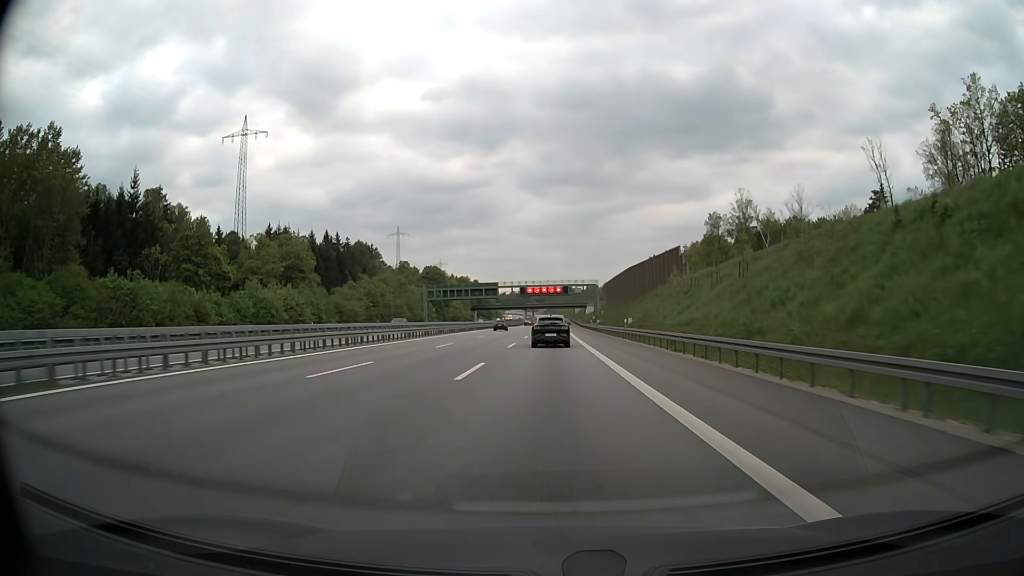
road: motorway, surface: asphalt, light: Day
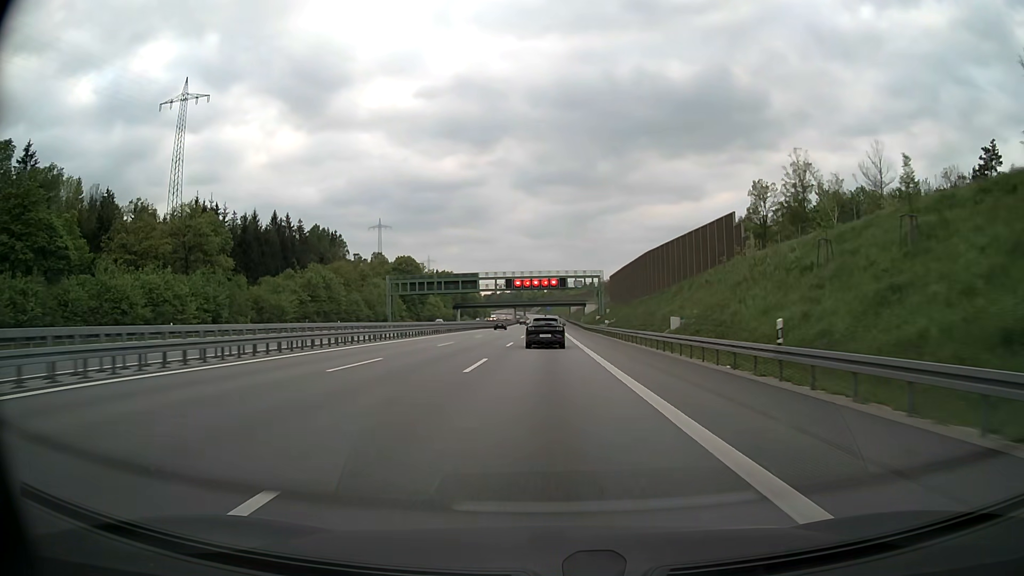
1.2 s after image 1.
(+0.2, +34.5) m; +1°
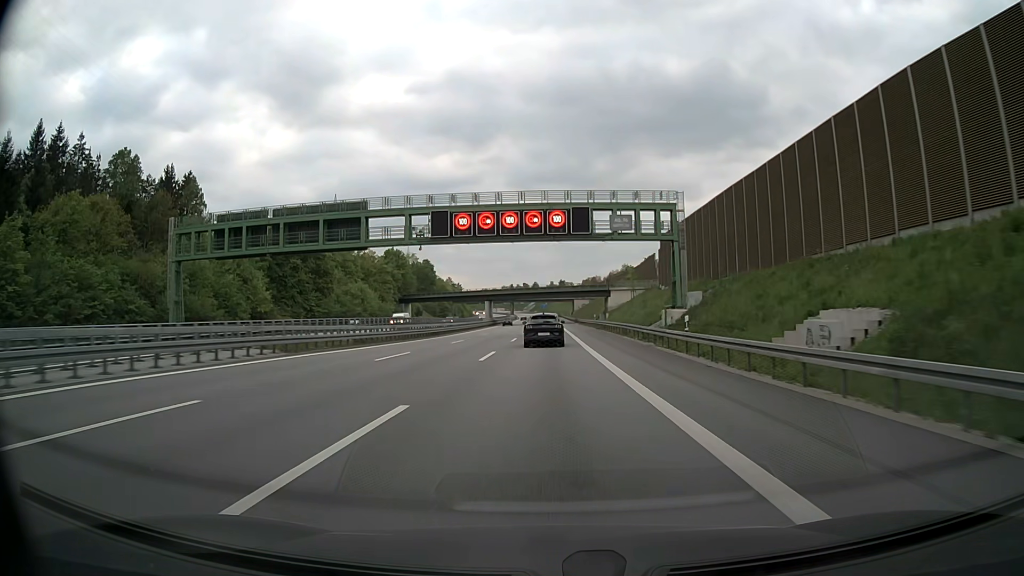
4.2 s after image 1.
(+0.1, +85.8) m; 0°
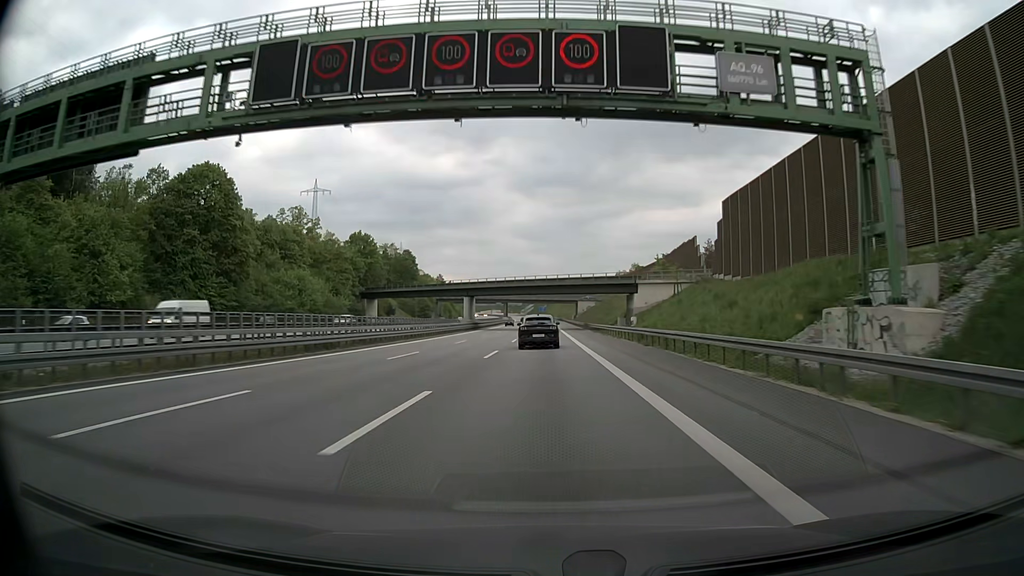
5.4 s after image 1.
(+0.1, +34.2) m; 0°
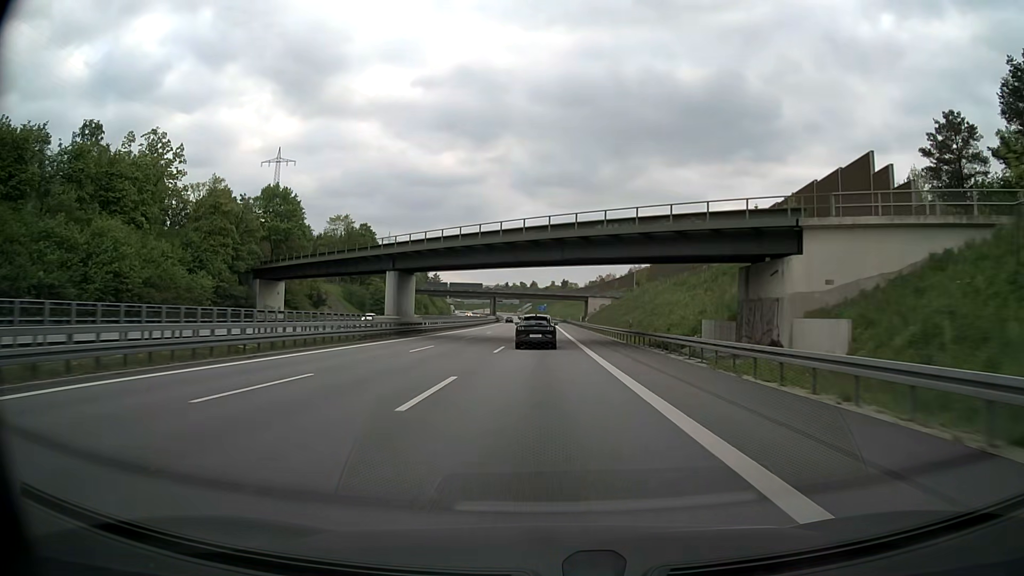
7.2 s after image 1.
(0.0, +51.0) m; 0°
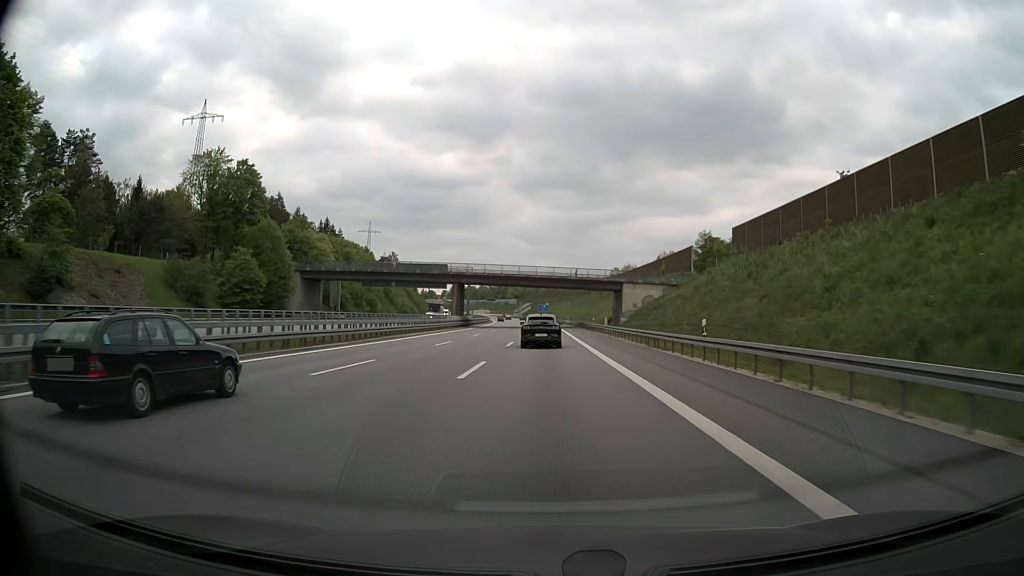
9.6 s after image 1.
(-0.2, +67.4) m; 0°
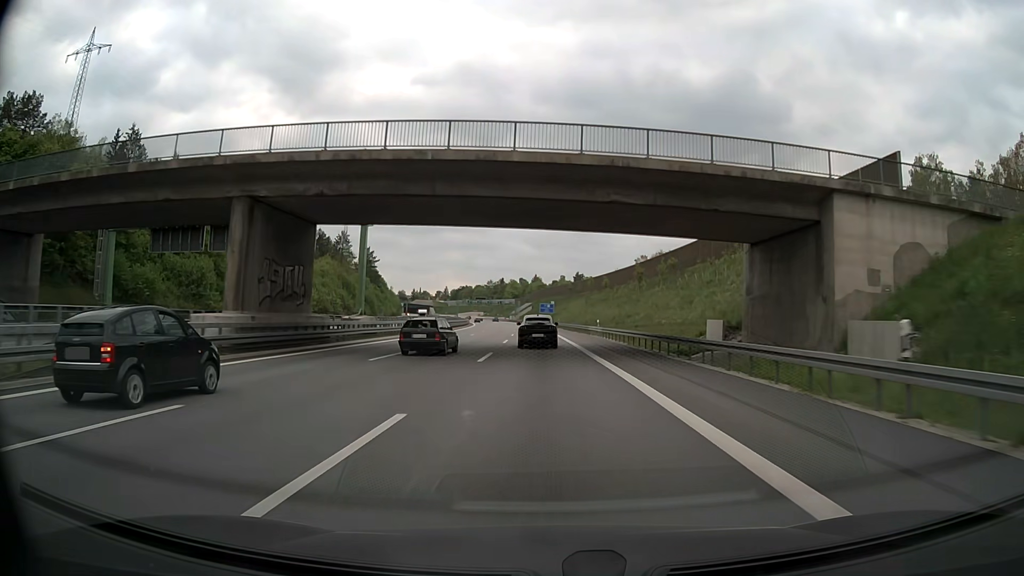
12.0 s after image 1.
(0.0, +66.6) m; 0°
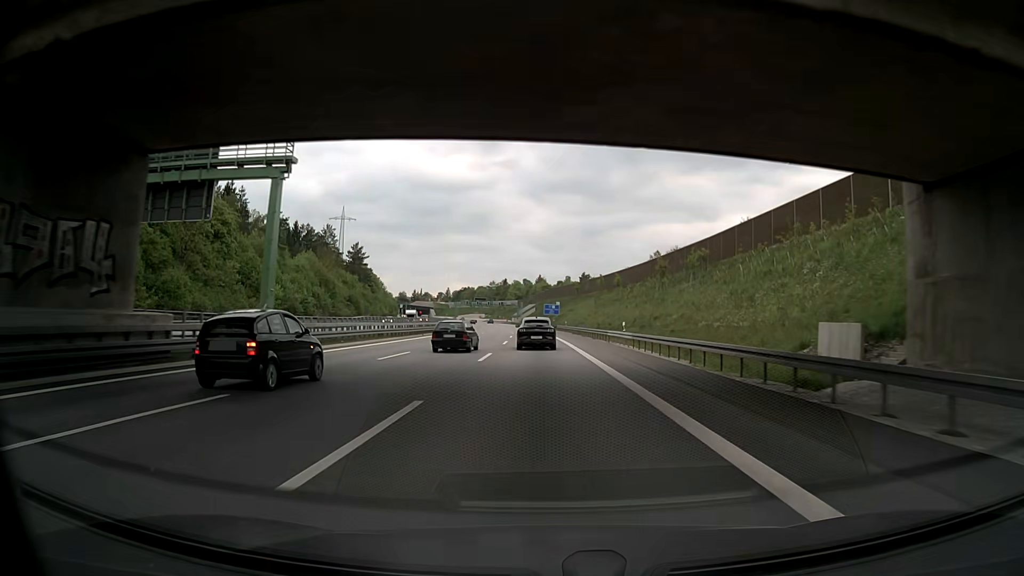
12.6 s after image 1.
(0.0, +16.5) m; 0°
(0, +10) (0, +20) (0, +30) (0, +40) (0, +50) (-1, +60) (-1, +70) (-2, +80) (-2, +90) (-3, +100) m
